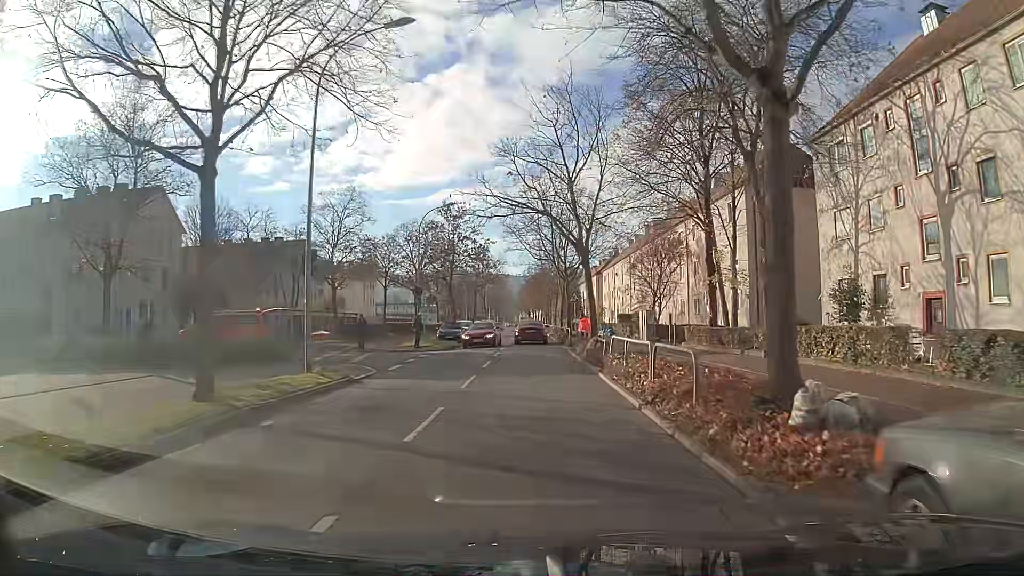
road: tertiary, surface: asphalt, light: Day
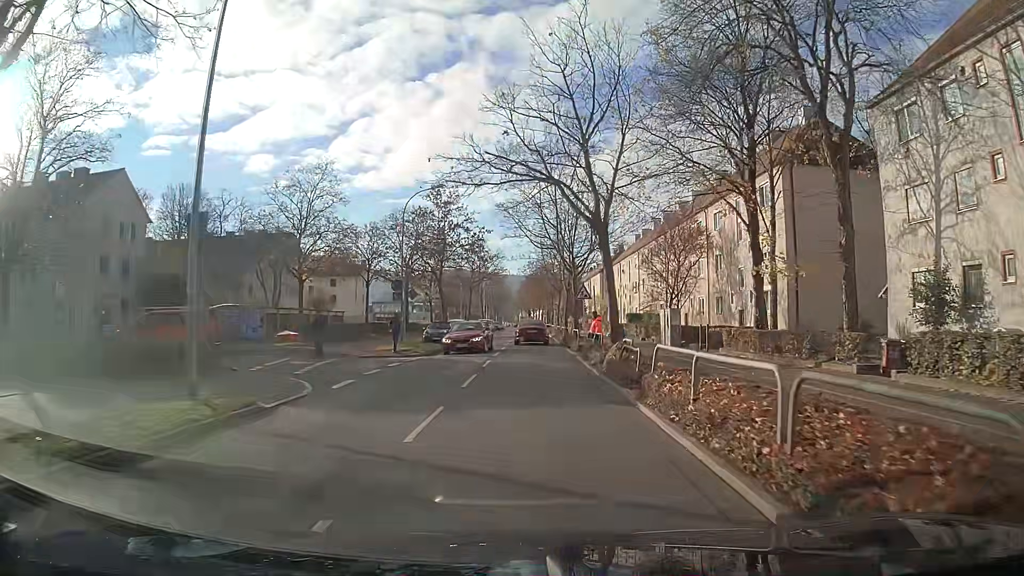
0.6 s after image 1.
(0.0, +6.1) m; 0°
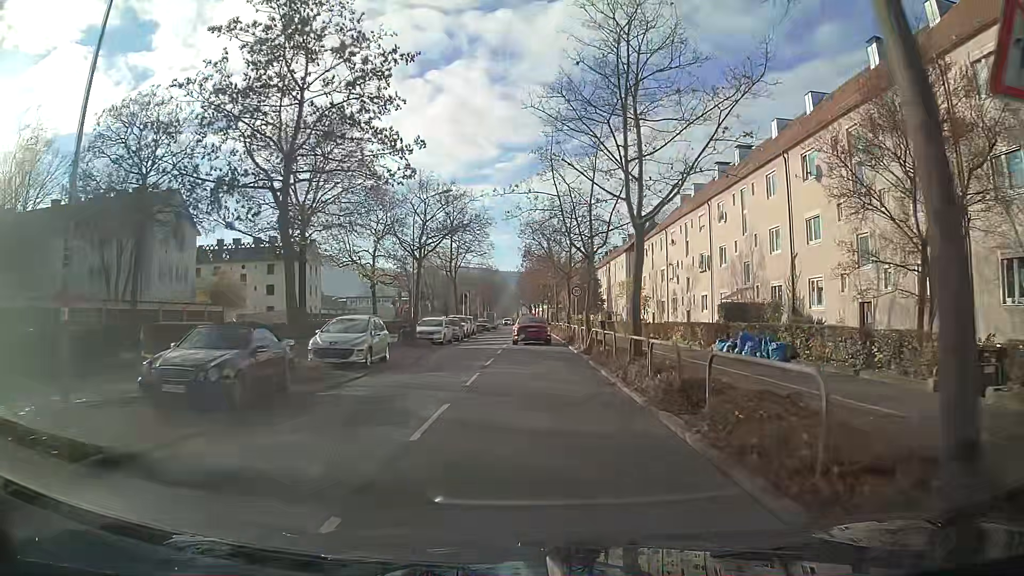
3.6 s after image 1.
(+0.1, +30.1) m; 0°
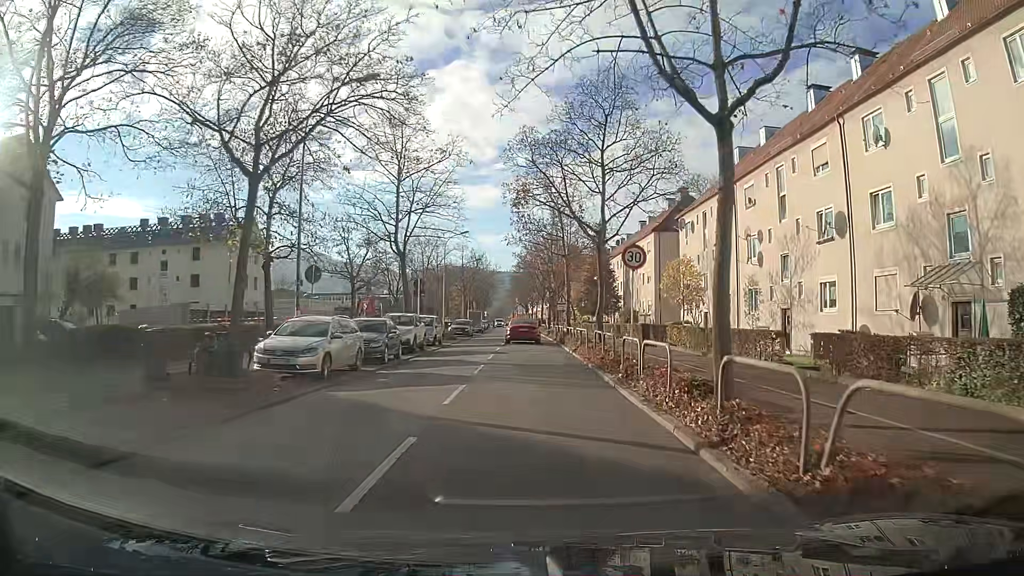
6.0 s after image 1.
(0.0, +20.8) m; 0°
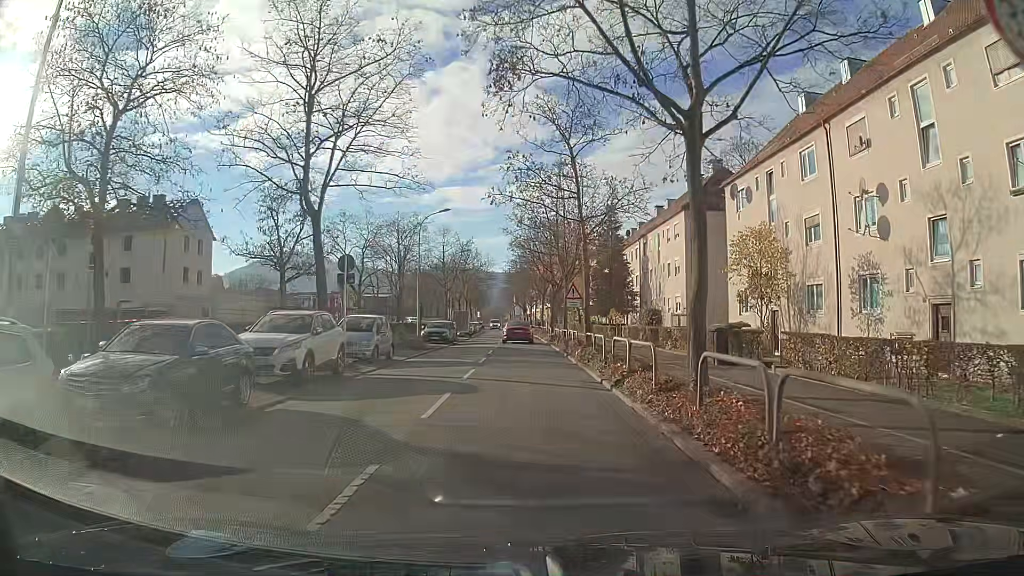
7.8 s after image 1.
(+0.2, +13.3) m; +1°
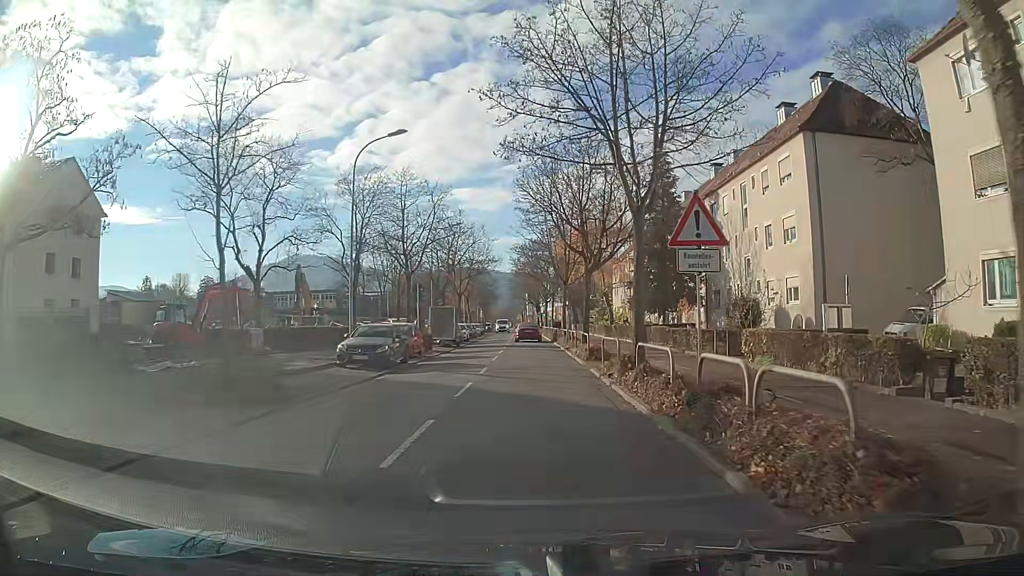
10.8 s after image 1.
(-0.3, +21.3) m; -2°
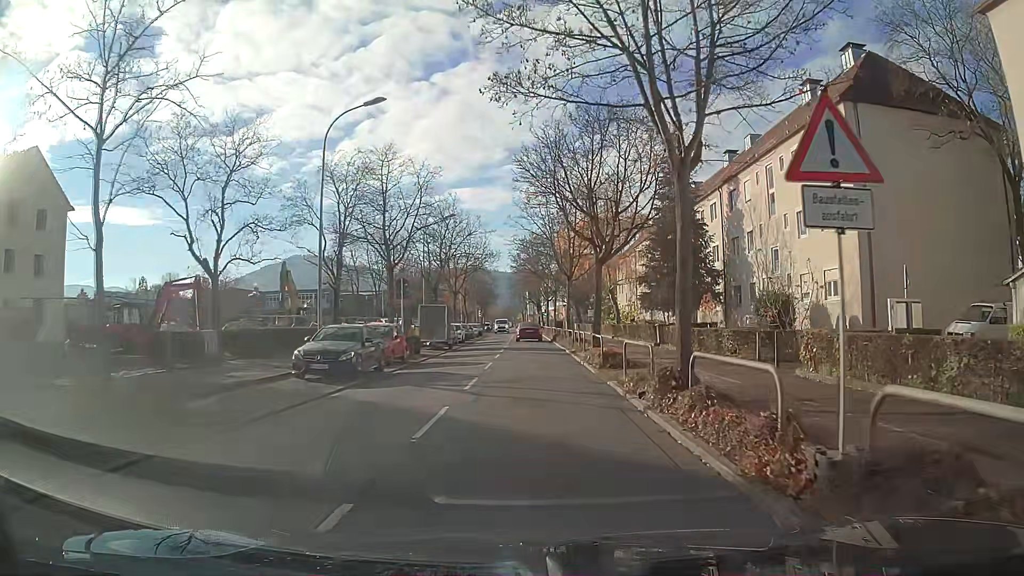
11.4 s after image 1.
(0.0, +4.4) m; 0°
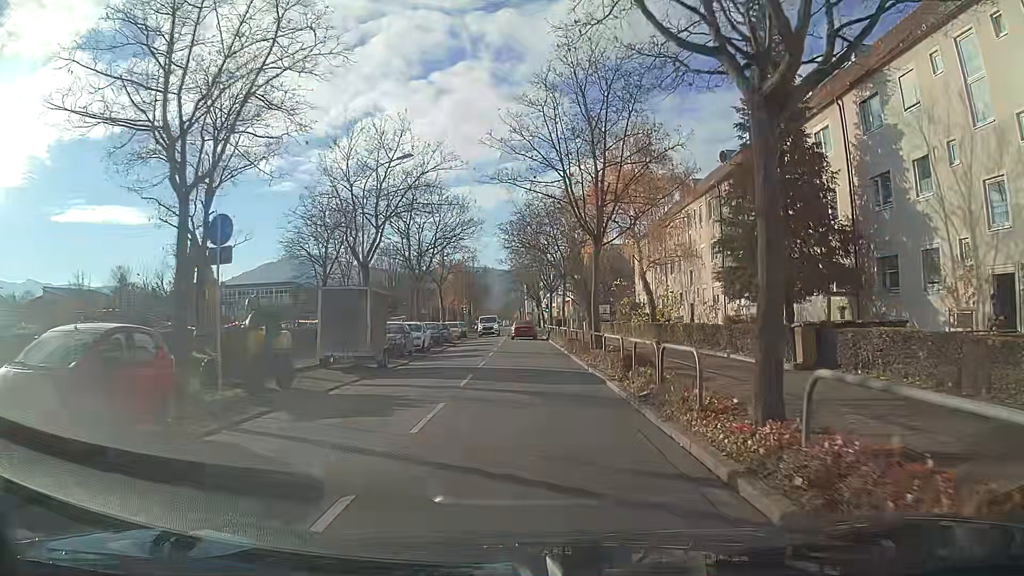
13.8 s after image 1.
(+0.1, +17.9) m; 0°
